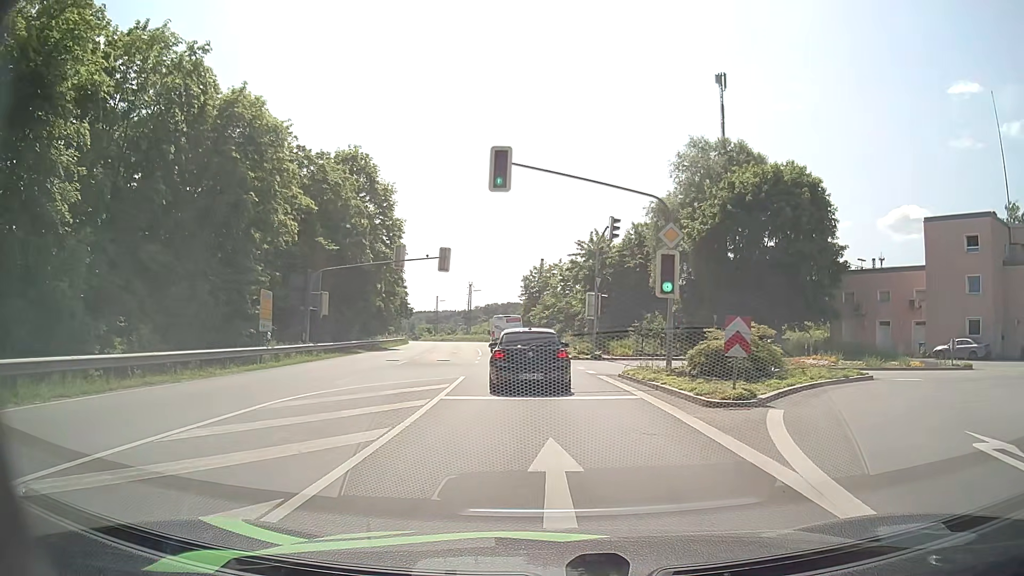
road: primary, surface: asphalt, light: Day
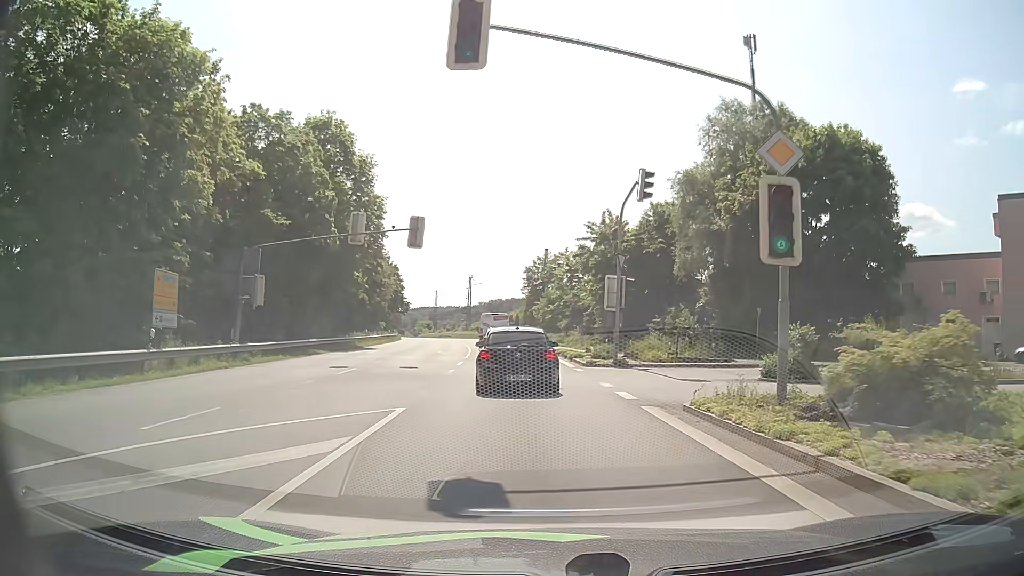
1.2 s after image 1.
(0.0, +9.4) m; 0°
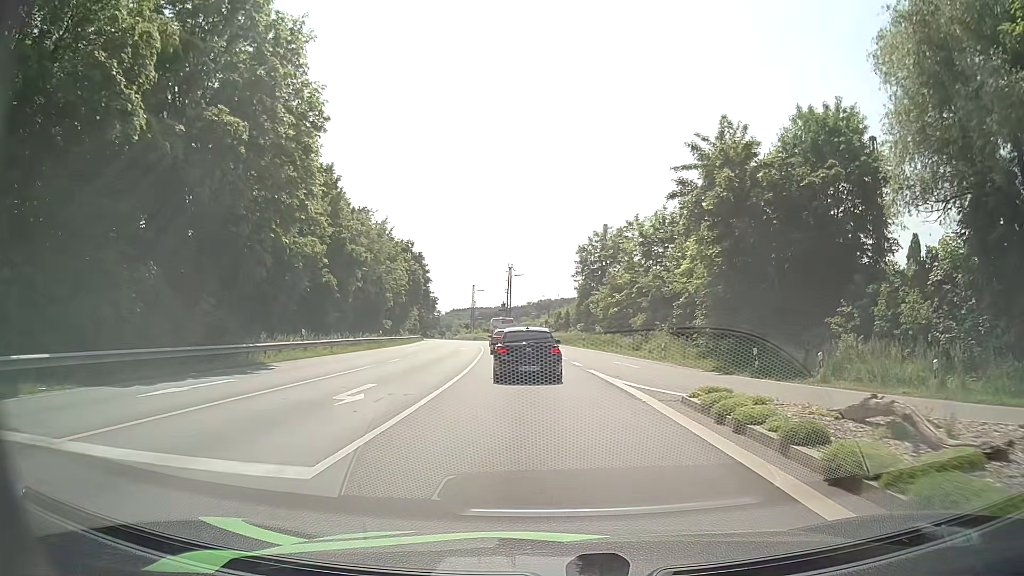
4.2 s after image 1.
(-1.3, +26.2) m; -5°
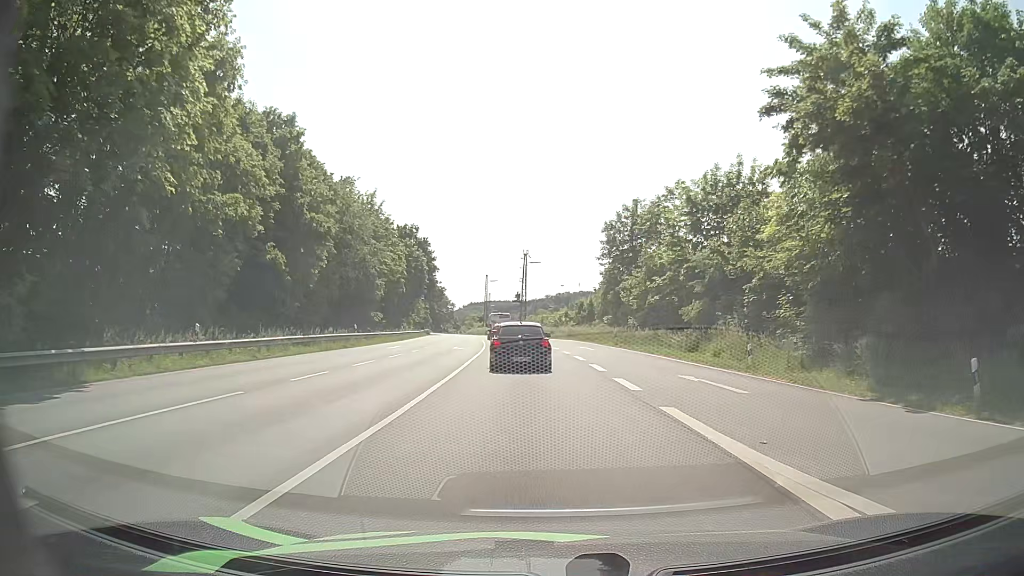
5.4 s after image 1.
(-0.1, +12.6) m; -1°
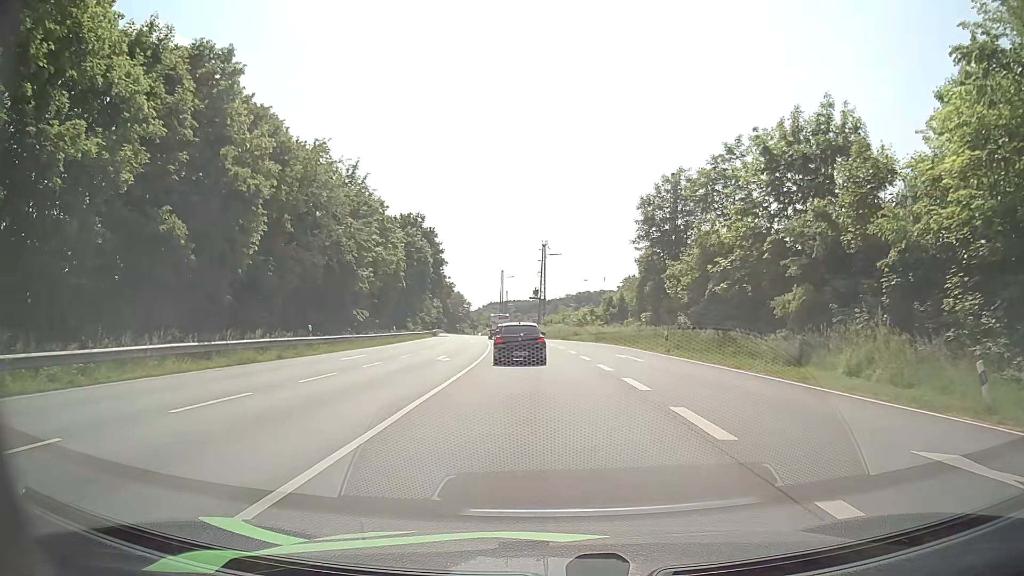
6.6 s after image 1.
(-0.2, +12.2) m; -2°
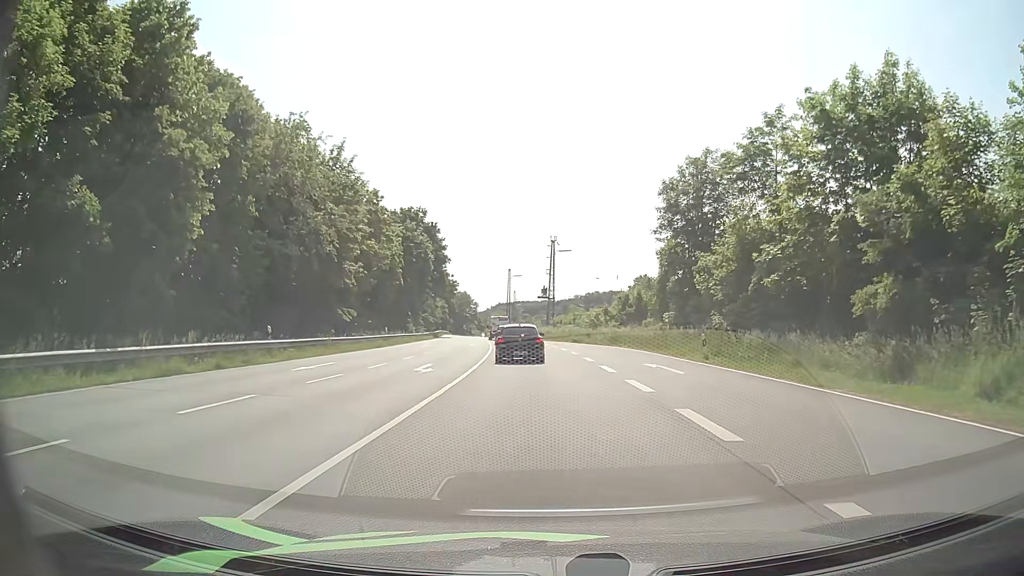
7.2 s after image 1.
(-0.1, +6.0) m; -1°
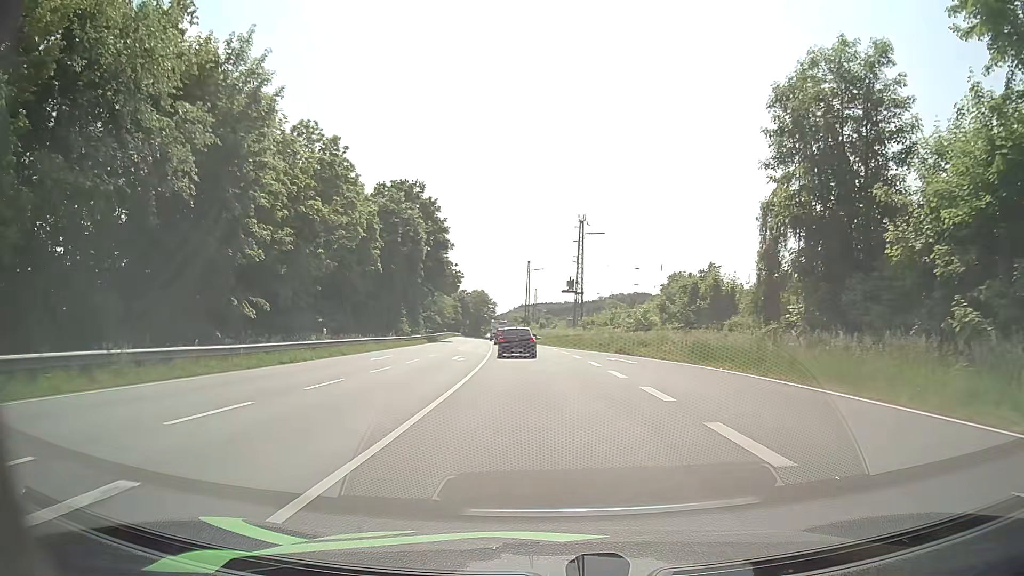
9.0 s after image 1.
(-0.3, +19.5) m; -2°
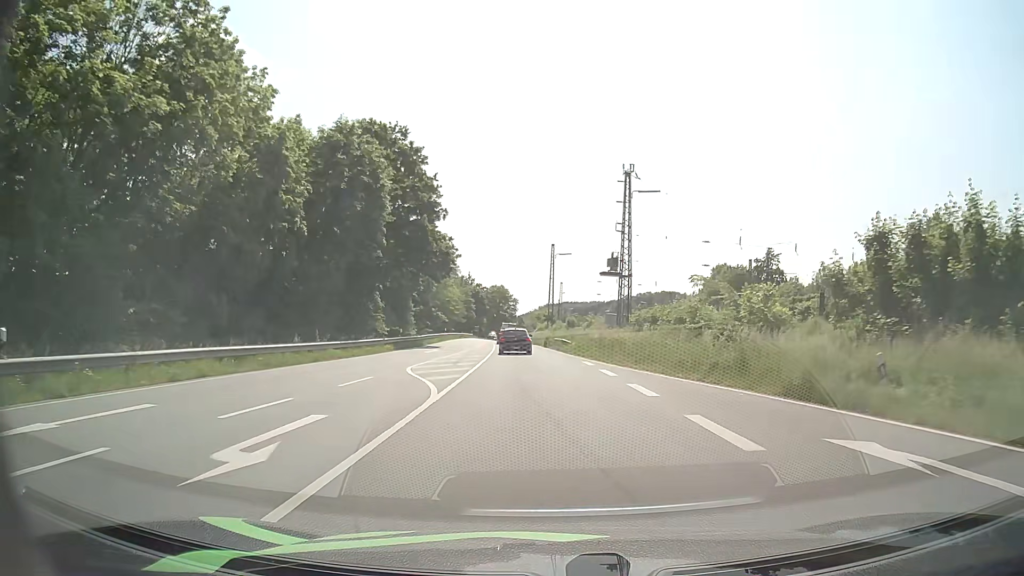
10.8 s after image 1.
(-0.4, +23.3) m; -2°
(0, +10) (0, +20) (-1, +30) (-1, +40) (-2, +50) (-3, +60) (-3, +70) (-4, +80) (-5, +90) (-6, +100) m
